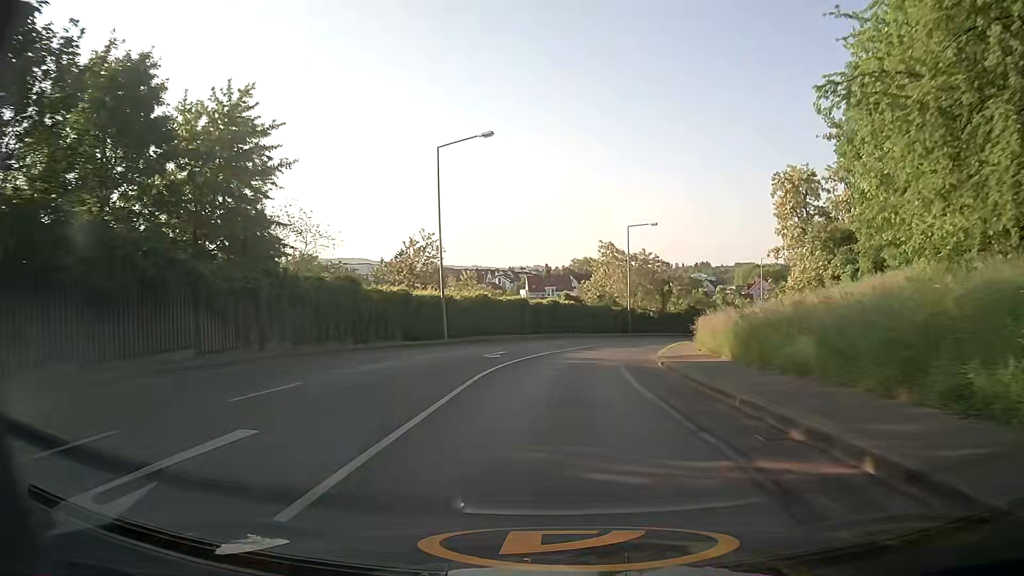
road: tertiary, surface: asphalt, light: Day
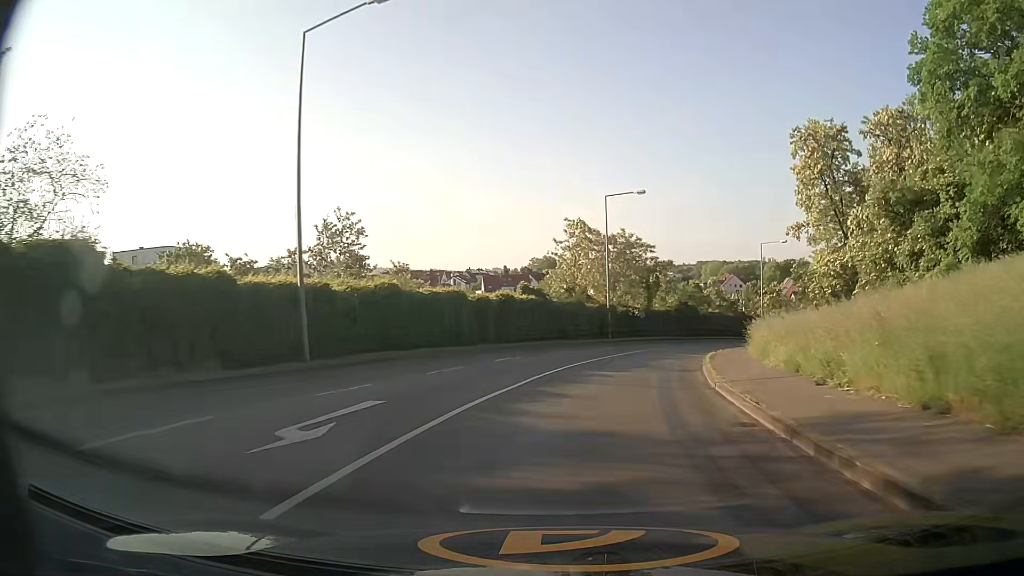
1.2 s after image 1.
(+0.2, +15.9) m; +3°
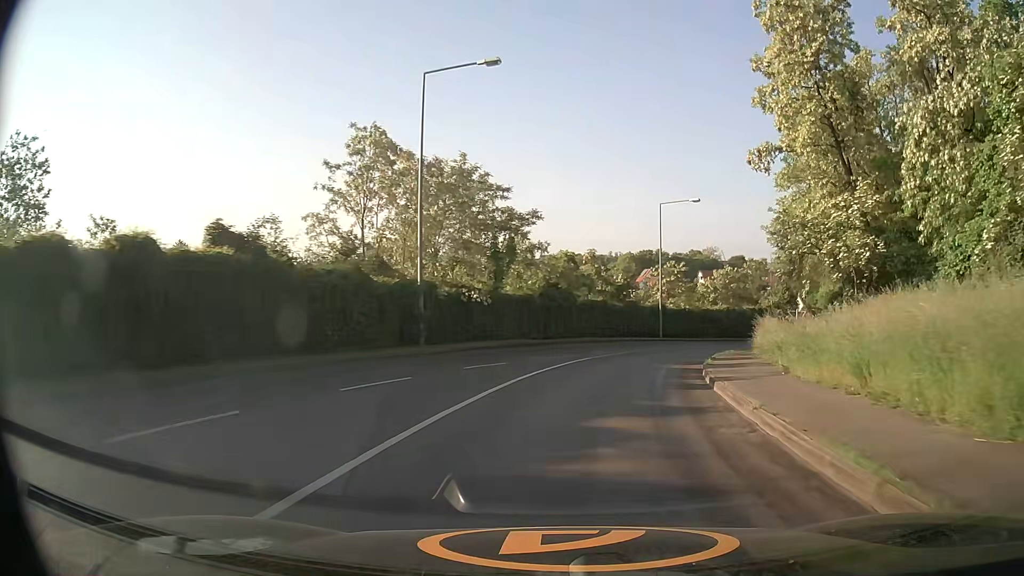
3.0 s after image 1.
(+2.5, +23.0) m; +14°
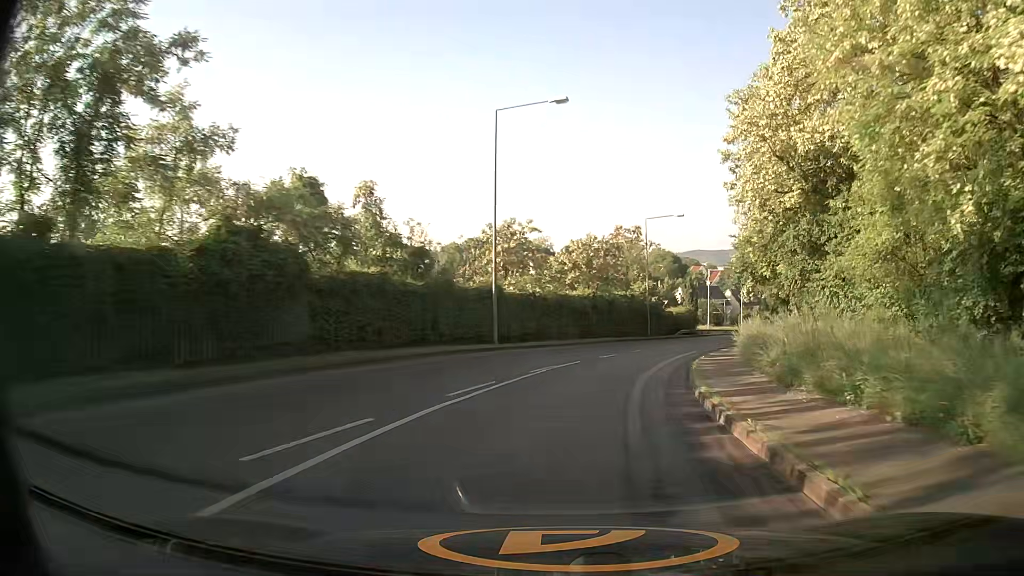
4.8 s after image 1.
(+2.8, +22.4) m; +14°
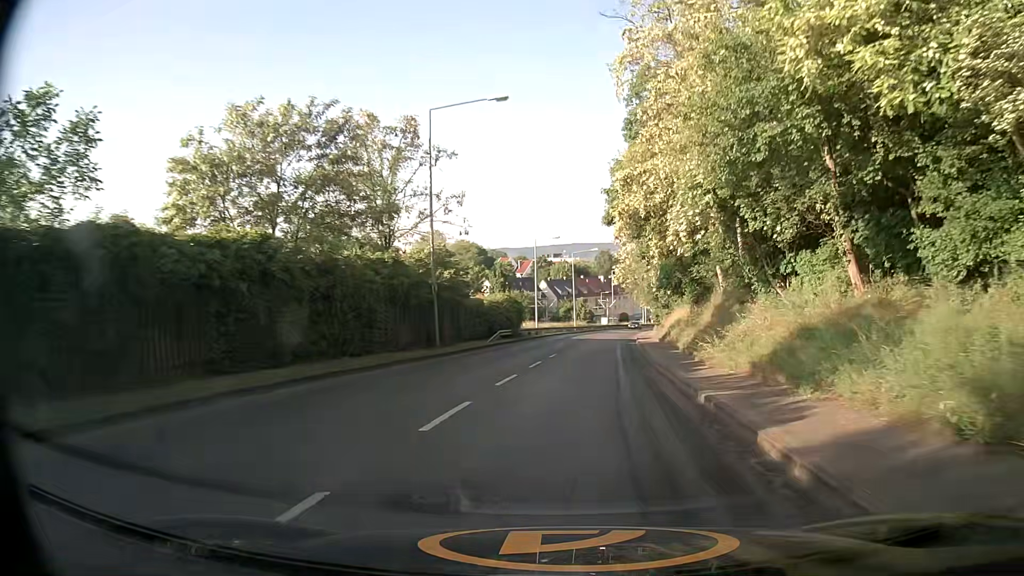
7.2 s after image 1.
(+4.7, +29.6) m; +16°
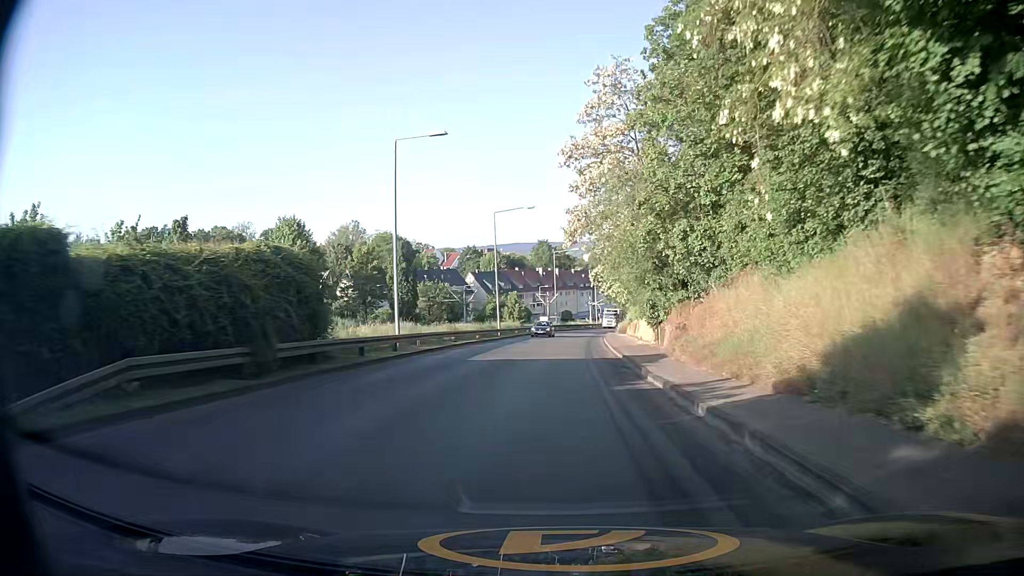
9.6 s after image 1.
(+2.4, +32.1) m; +6°
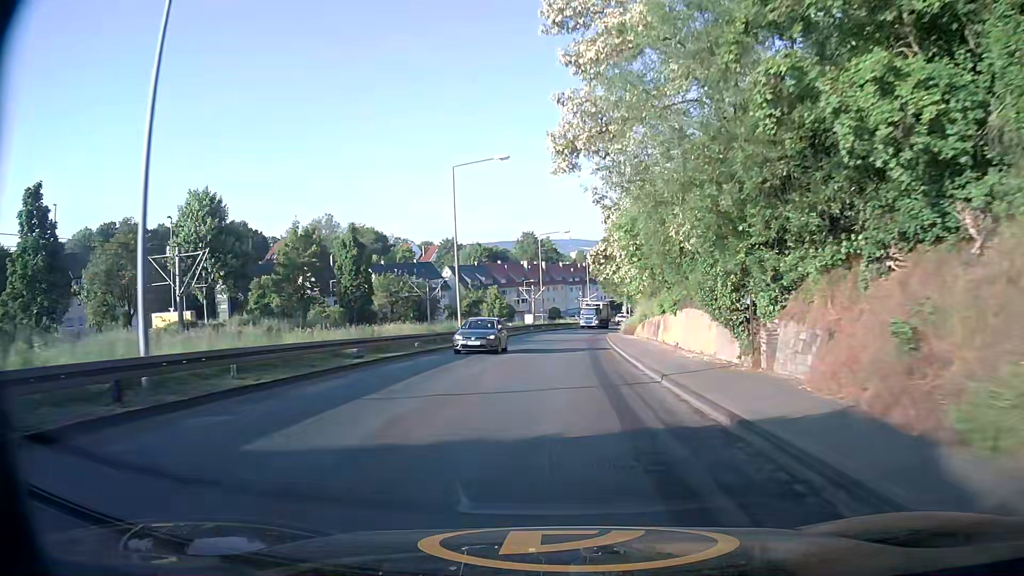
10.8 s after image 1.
(+0.2, +16.5) m; 0°
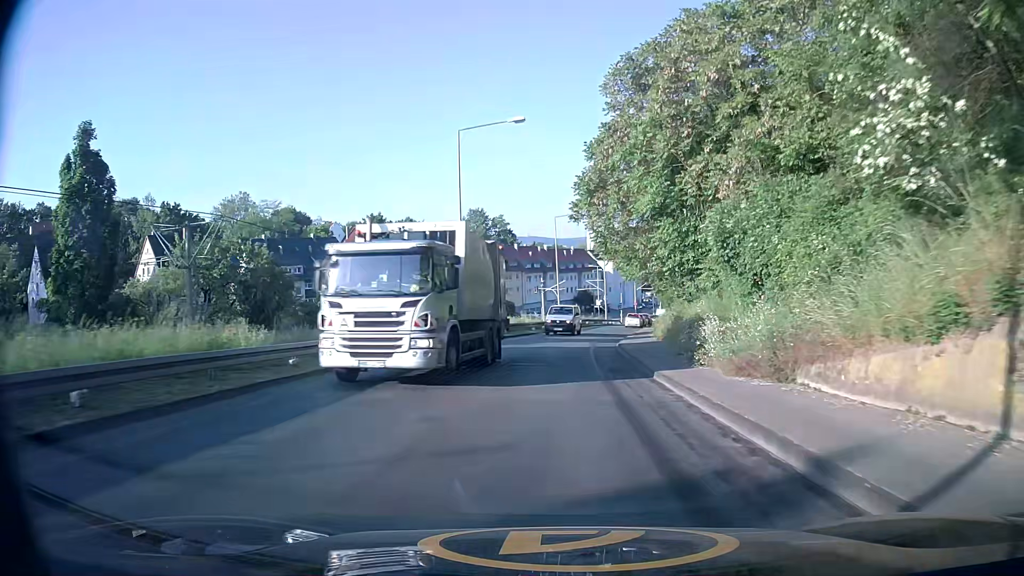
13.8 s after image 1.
(+1.6, +40.4) m; +4°
(0, +10) (0, +20) (+1, +30) (+2, +40) (+4, +50) (+5, +60) (+7, +69) (+9, +79) (+12, +89) (+14, +99) m
